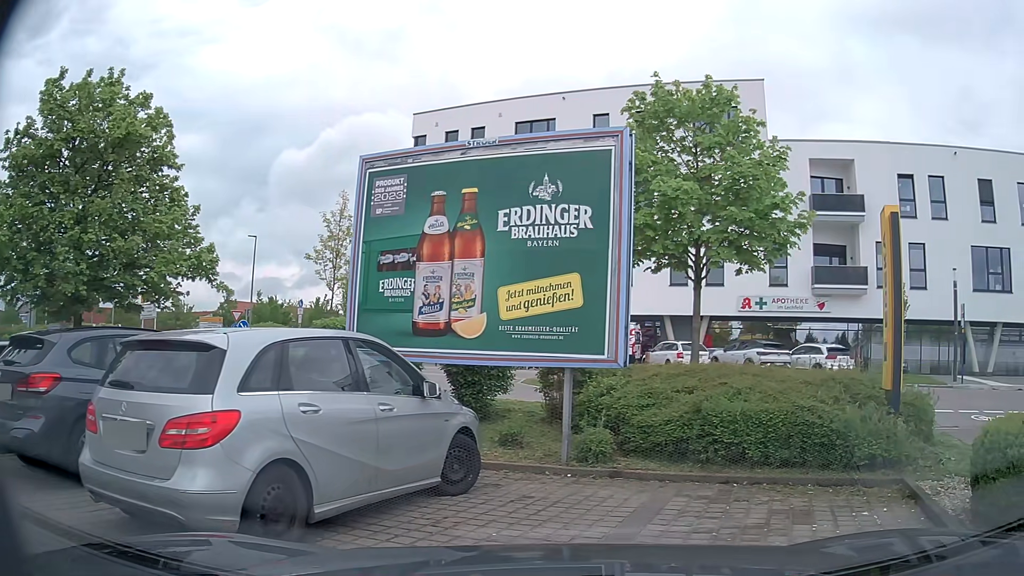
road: service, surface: asphalt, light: Day
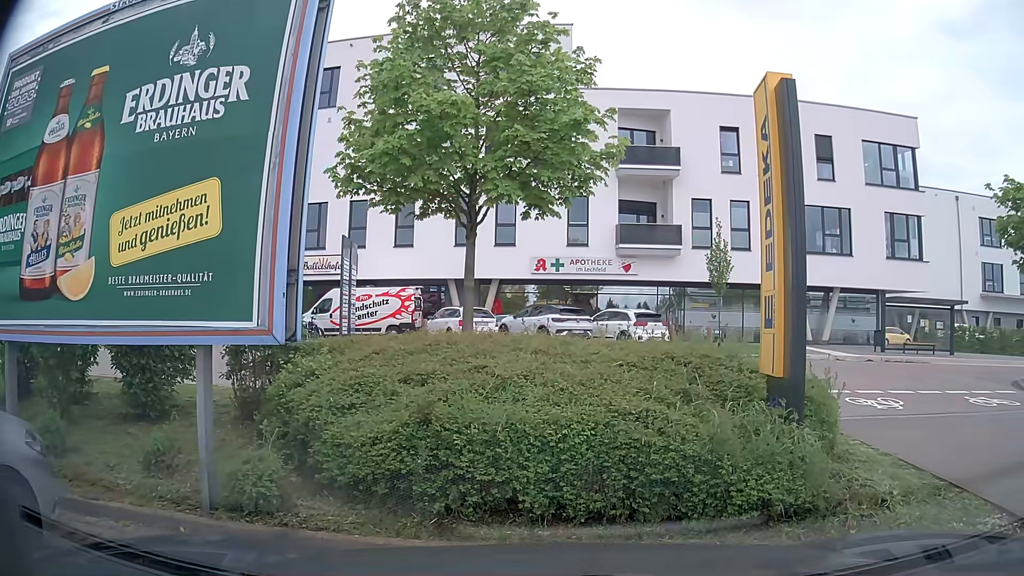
(+0.7, +3.5) m; +14°
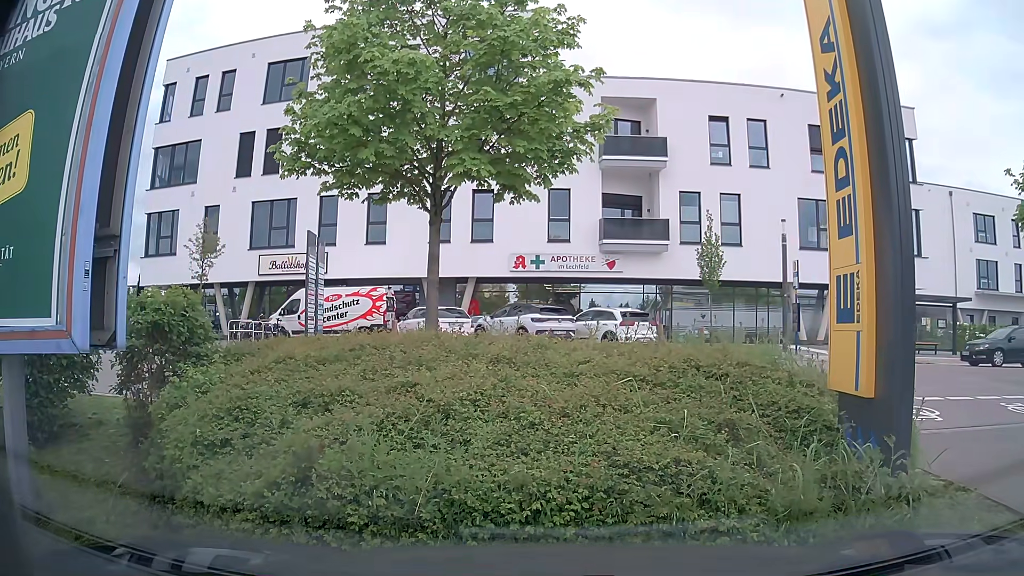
(0.0, +1.7) m; 0°
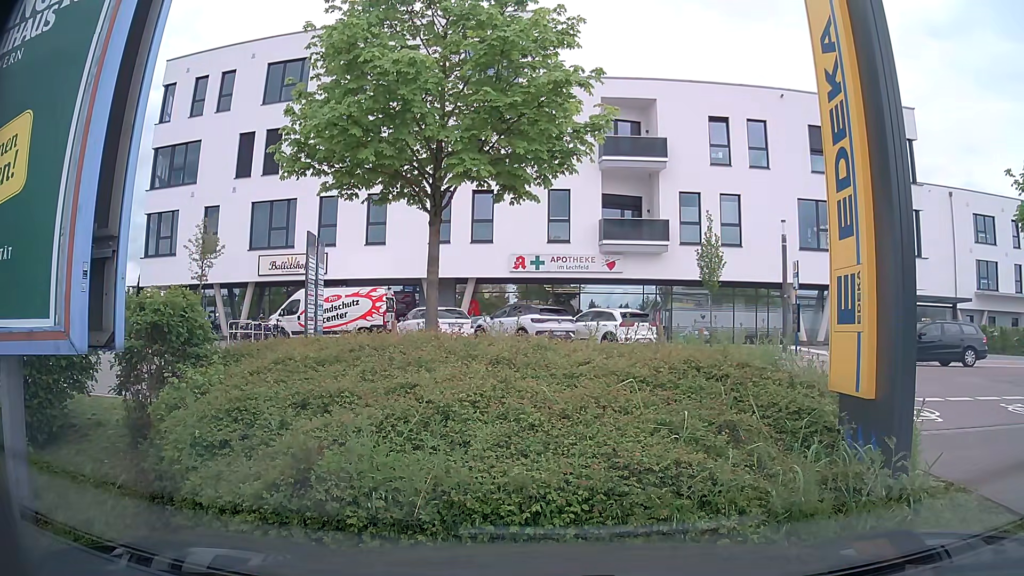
(0.0, +0.1) m; 0°
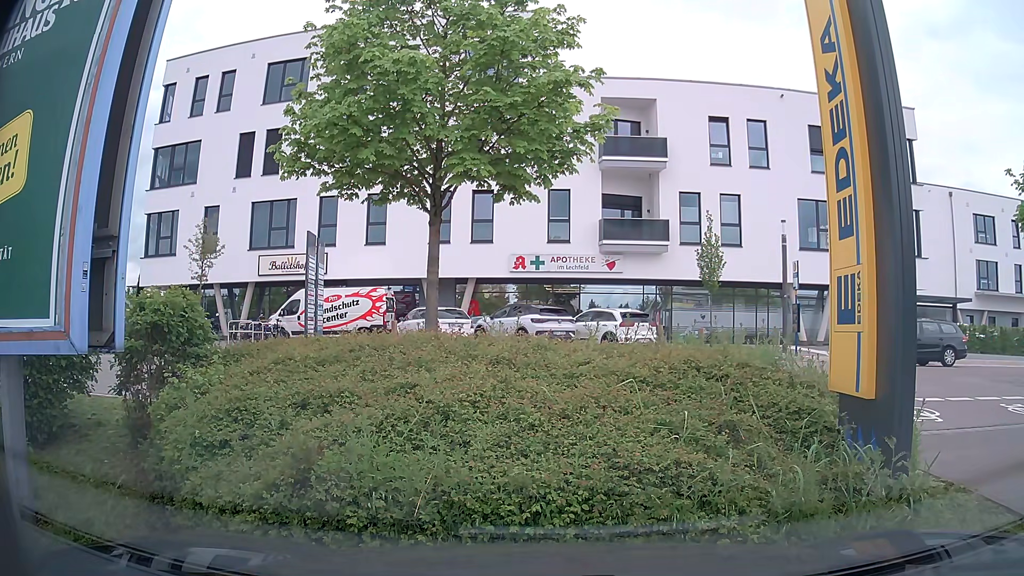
(0.0, 0.0) m; 0°
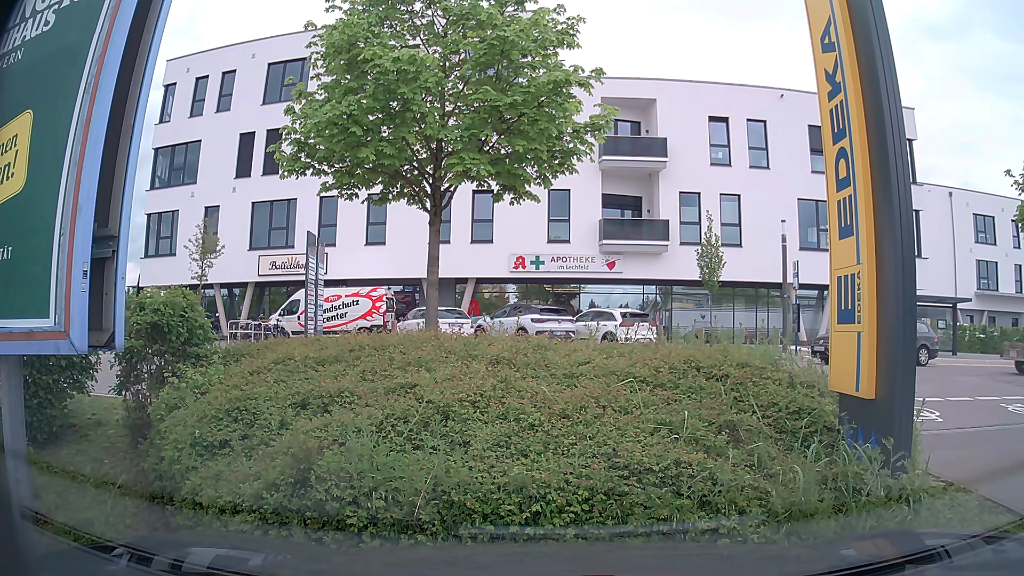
(0.0, 0.0) m; 0°
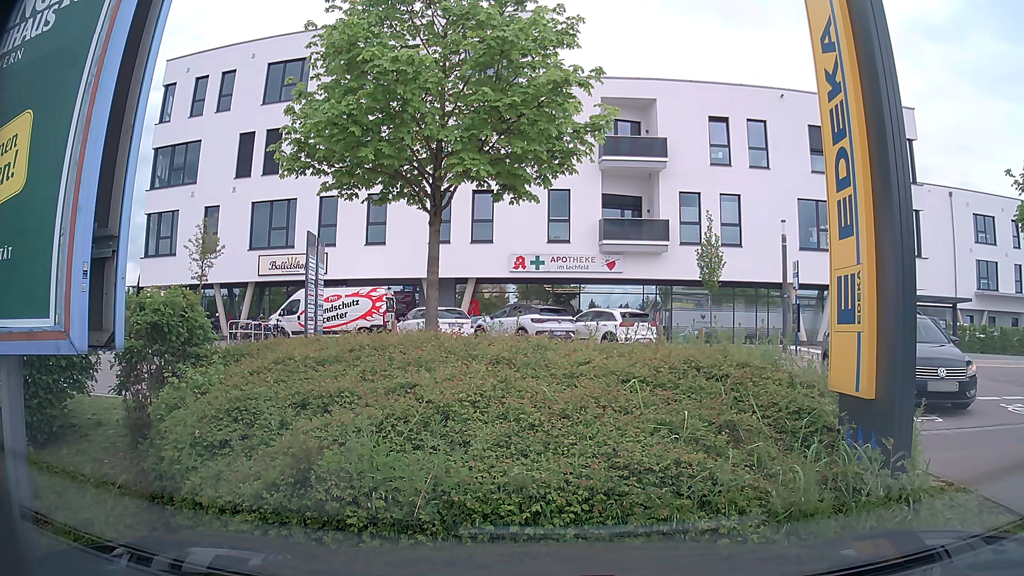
(0.0, 0.0) m; 0°
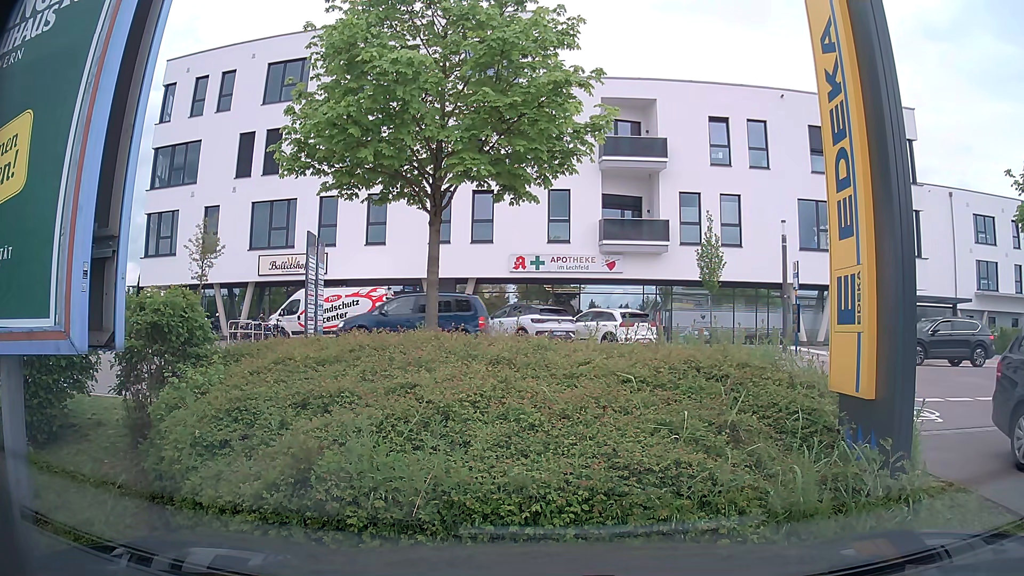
(0.0, 0.0) m; 0°
